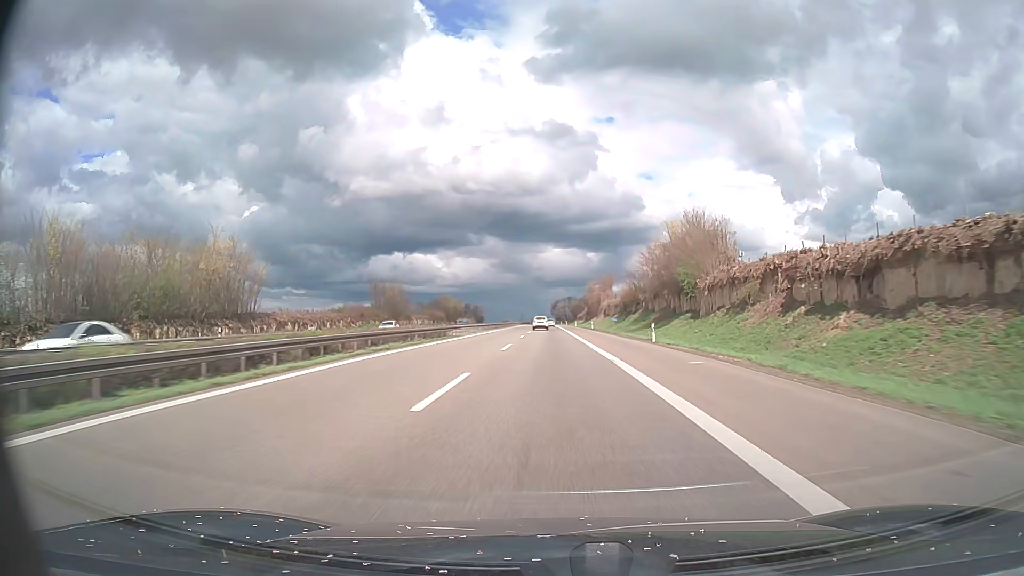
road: motorway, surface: asphalt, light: Day
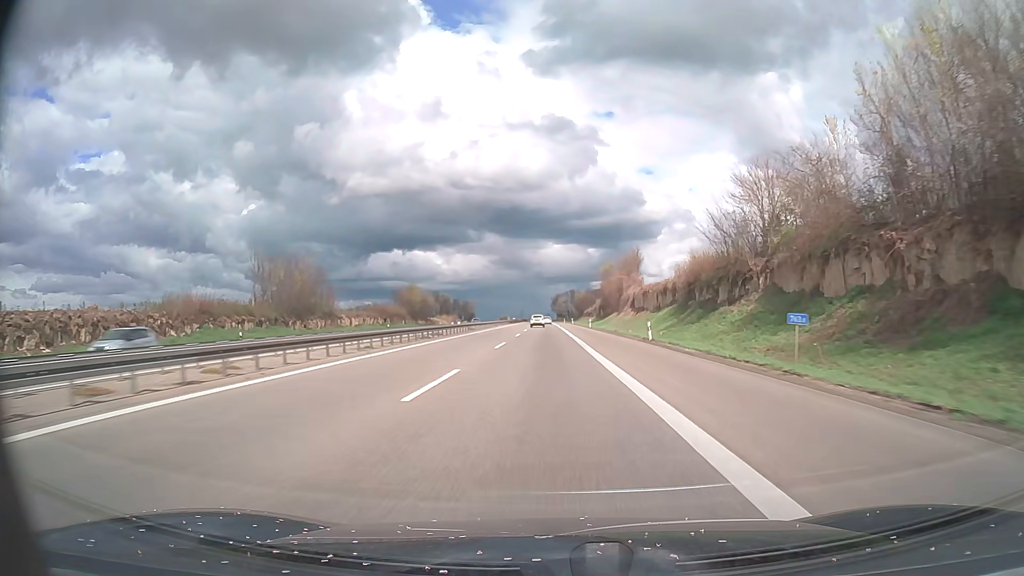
(-0.1, +52.1) m; 0°
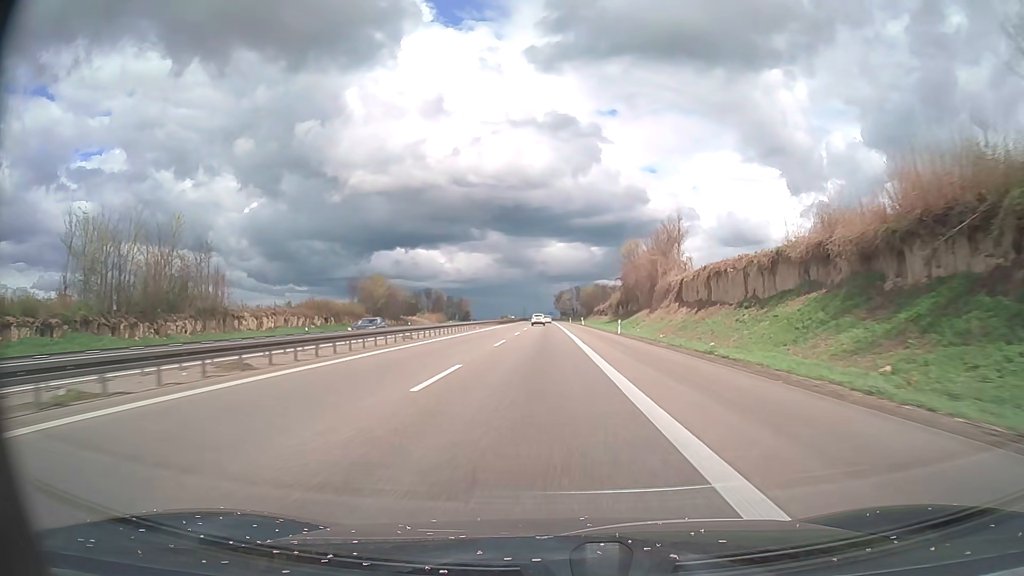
(-0.1, +34.9) m; 0°
(0, +10) (0, +20) (0, +30) (0, +40) (0, +50) (0, +60) (0, +70) (0, +80) (-1, +90) (-1, +100) m
